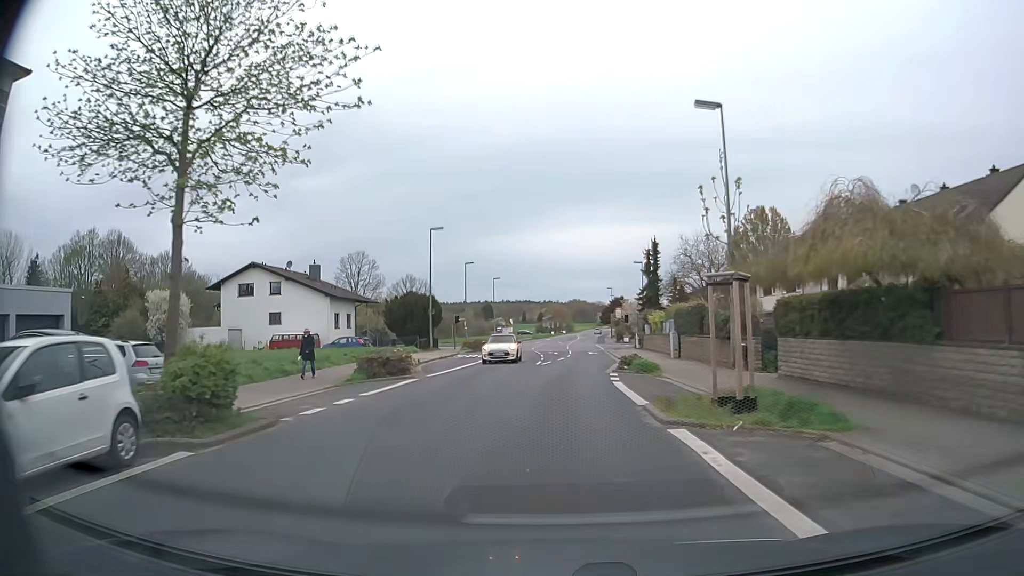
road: unclassified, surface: asphalt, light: Day
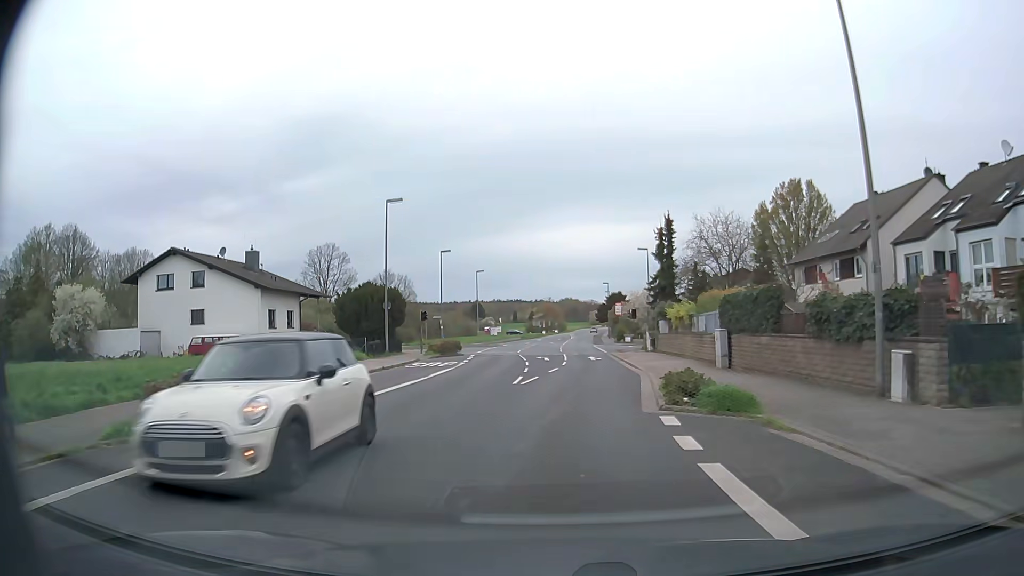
(0.0, +12.3) m; 0°
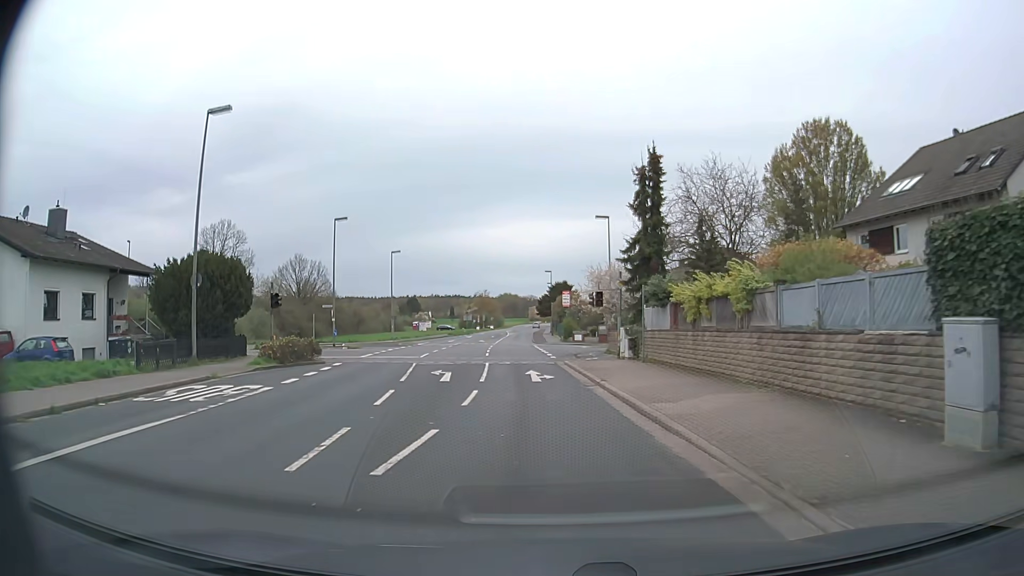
(+0.7, +18.4) m; +5°
(0, +10) (0, +20) (-1, +30) (-2, +40) (+3, +49) (+12, +53) (+22, +54) (+31, +55) (+41, +56) (+51, +56) m
